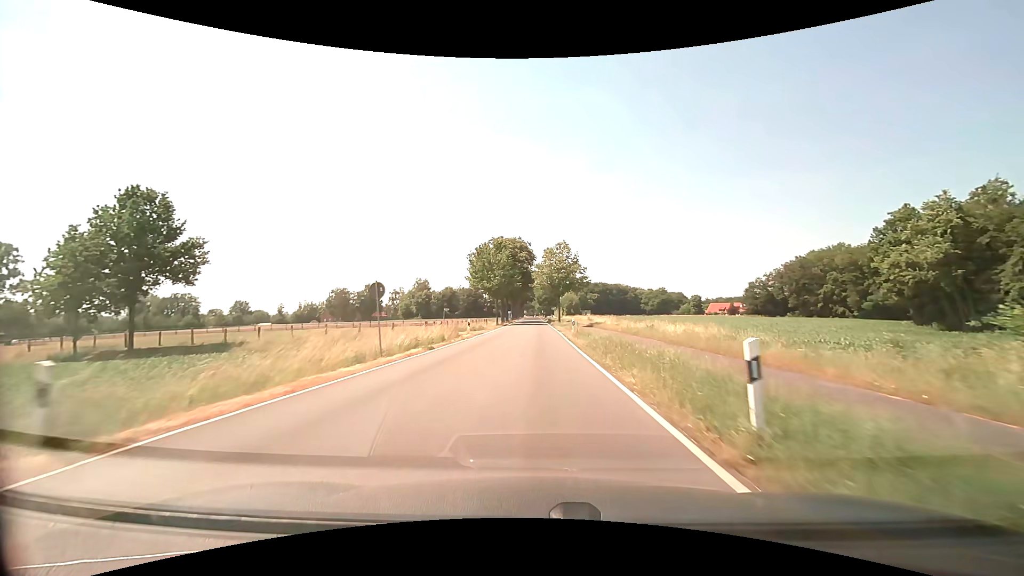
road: secondary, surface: asphalt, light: Day
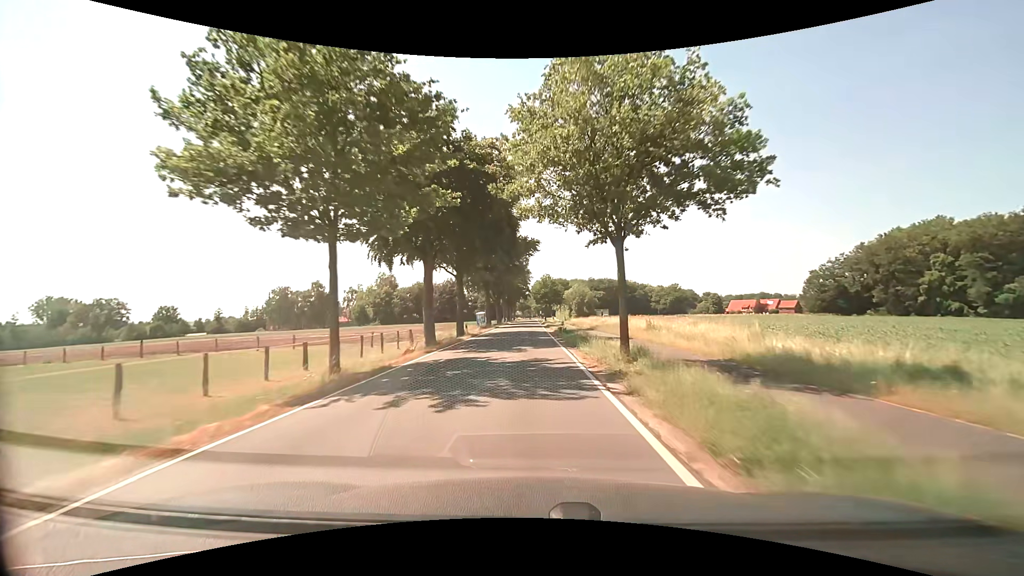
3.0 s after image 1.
(+0.6, +51.3) m; 0°
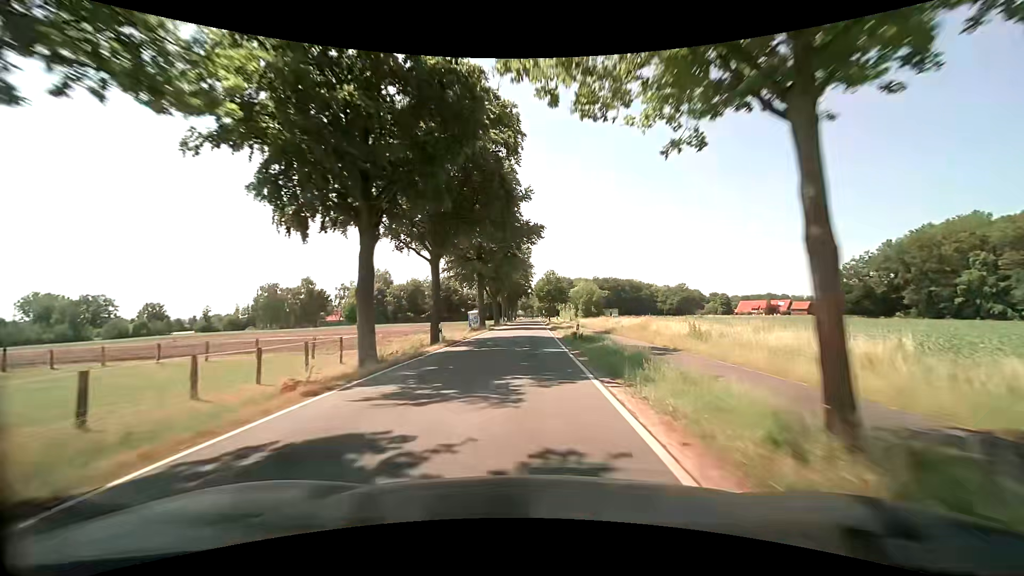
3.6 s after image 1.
(0.0, +10.4) m; 0°
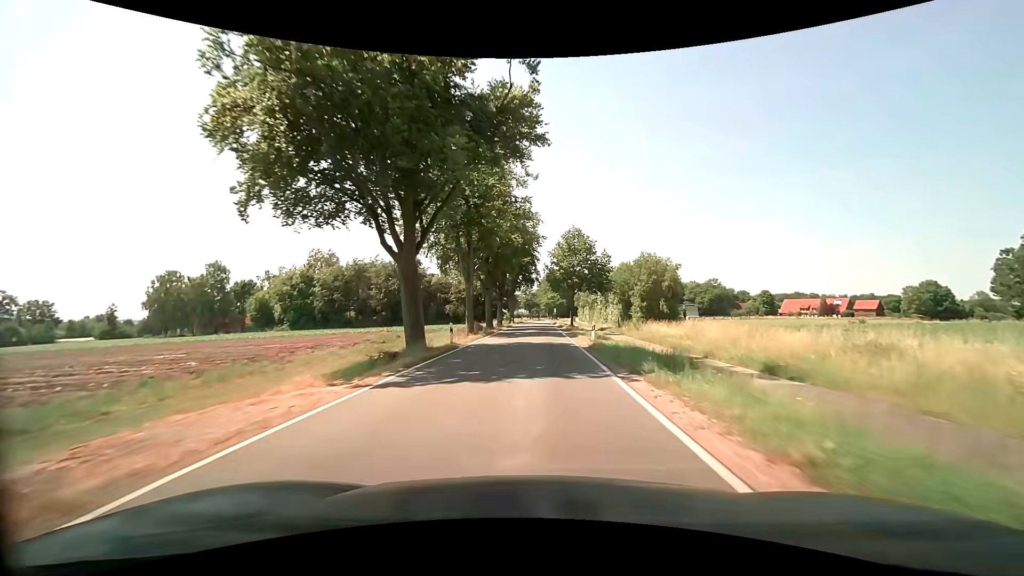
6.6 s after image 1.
(-0.3, +52.7) m; -1°
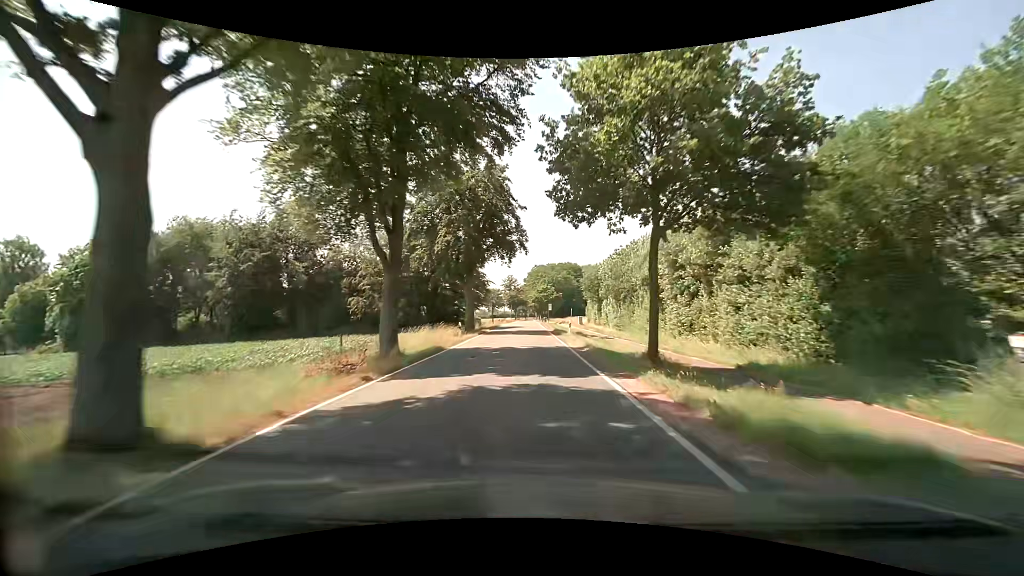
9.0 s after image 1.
(+0.4, +42.6) m; +1°
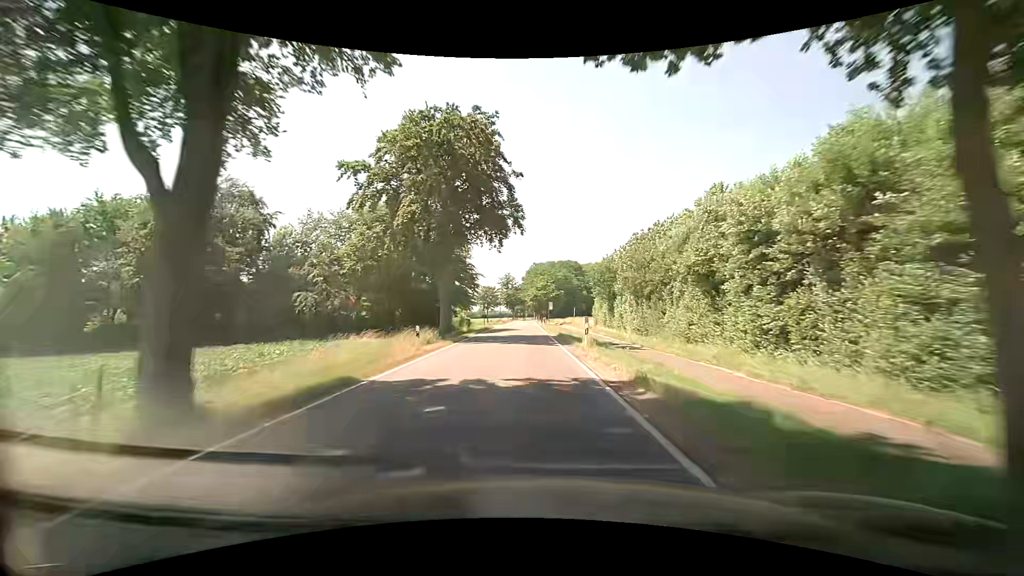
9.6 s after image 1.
(0.0, +10.7) m; +1°
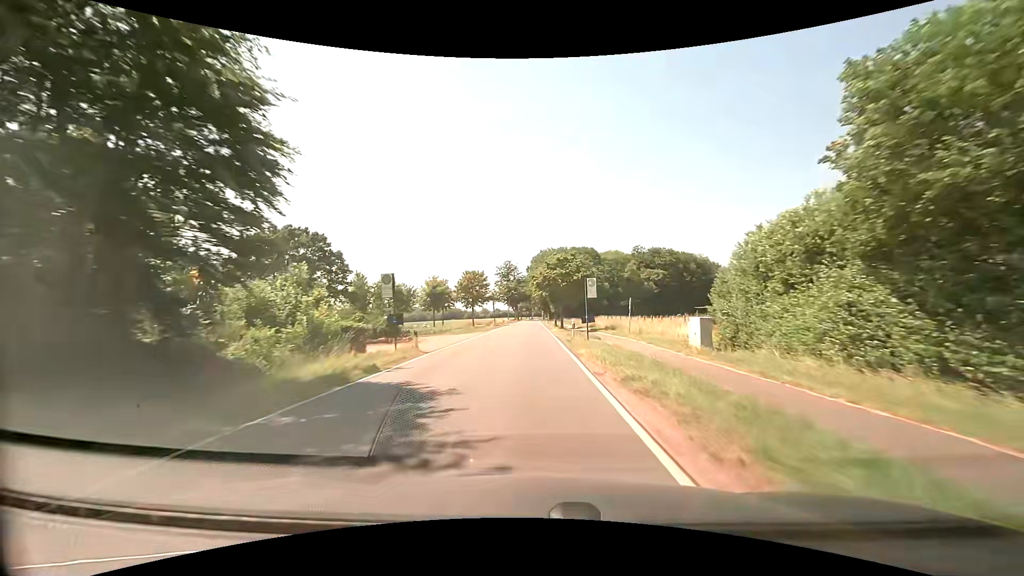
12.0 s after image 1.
(-0.7, +42.7) m; -1°
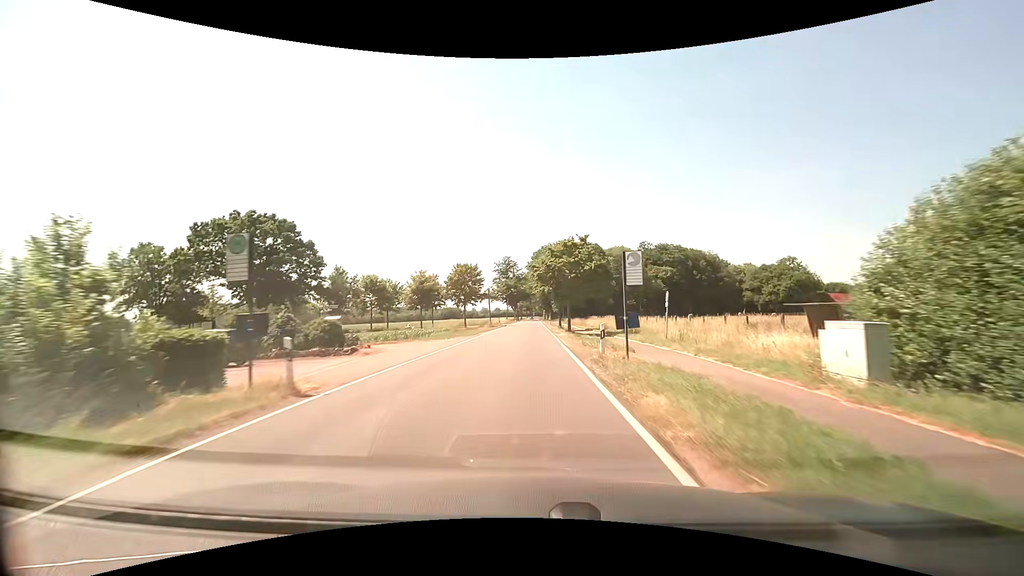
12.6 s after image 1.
(0.0, +10.6) m; 0°
(0, +10) (0, +20) (0, +30) (0, +40) (0, +50) (0, +60) (0, +70) (0, +80) (0, +90) (0, +100) m
